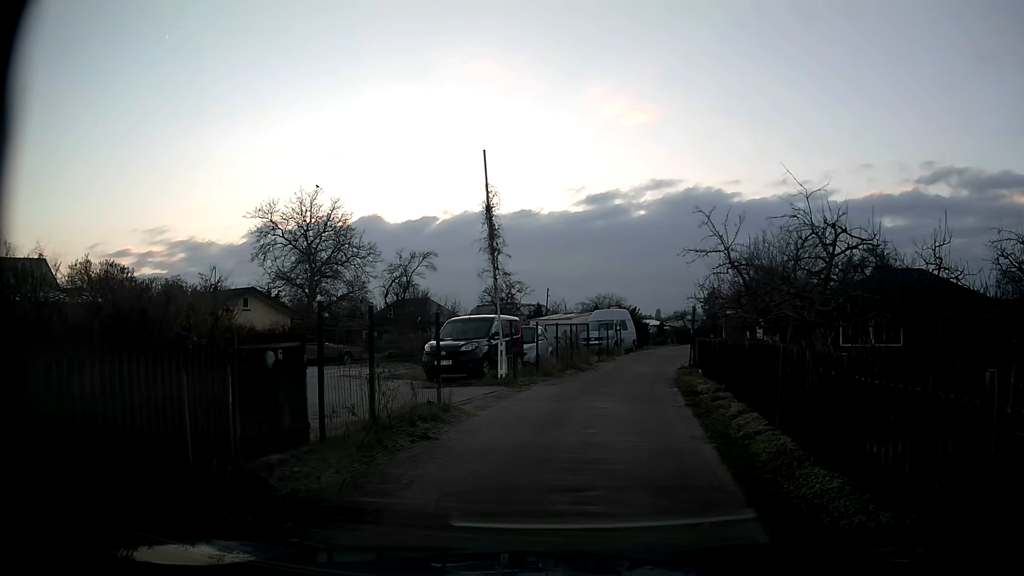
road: residential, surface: asphalt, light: Day
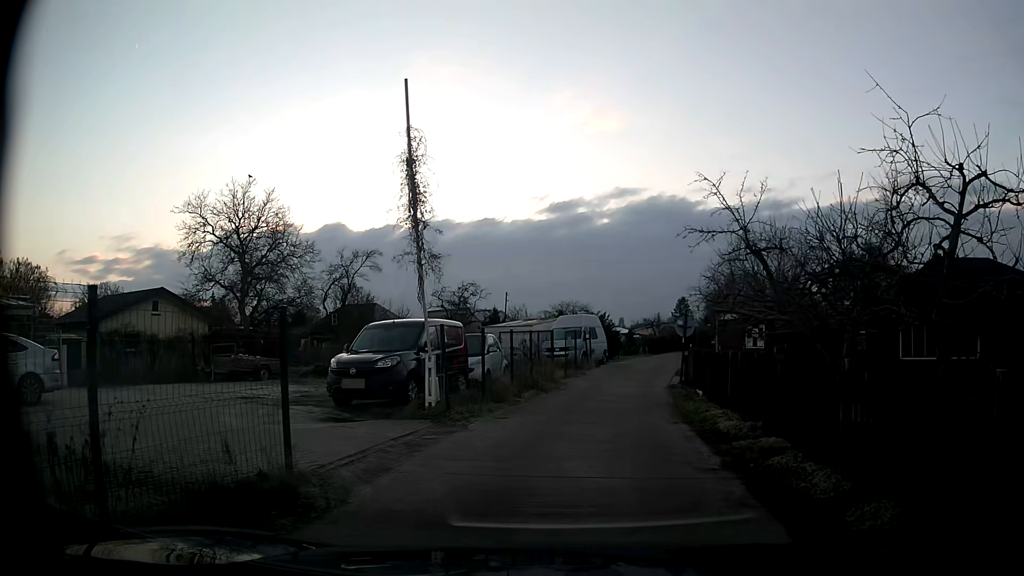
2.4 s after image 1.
(0.0, +5.2) m; +1°
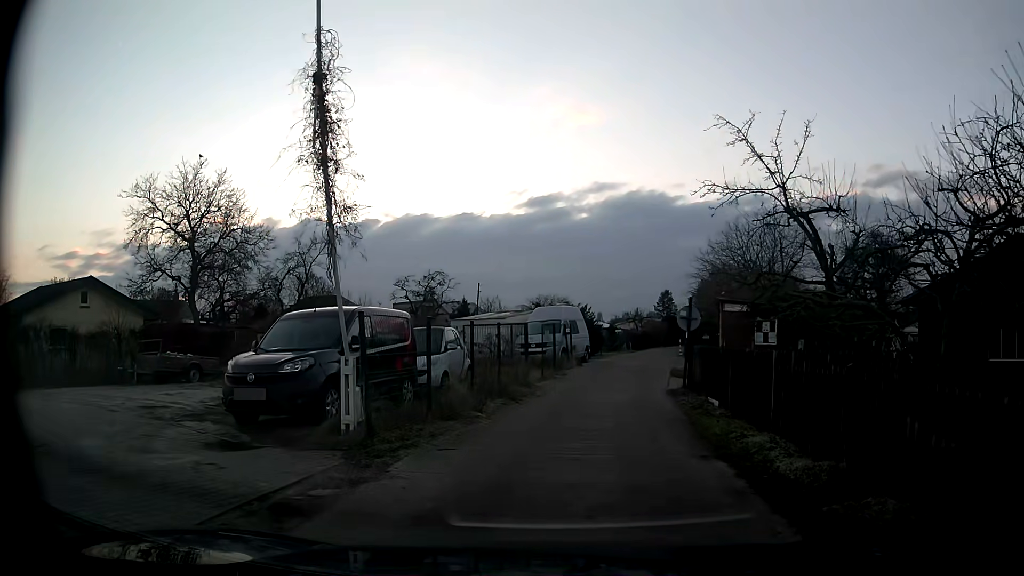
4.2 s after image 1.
(+0.1, +3.7) m; +3°
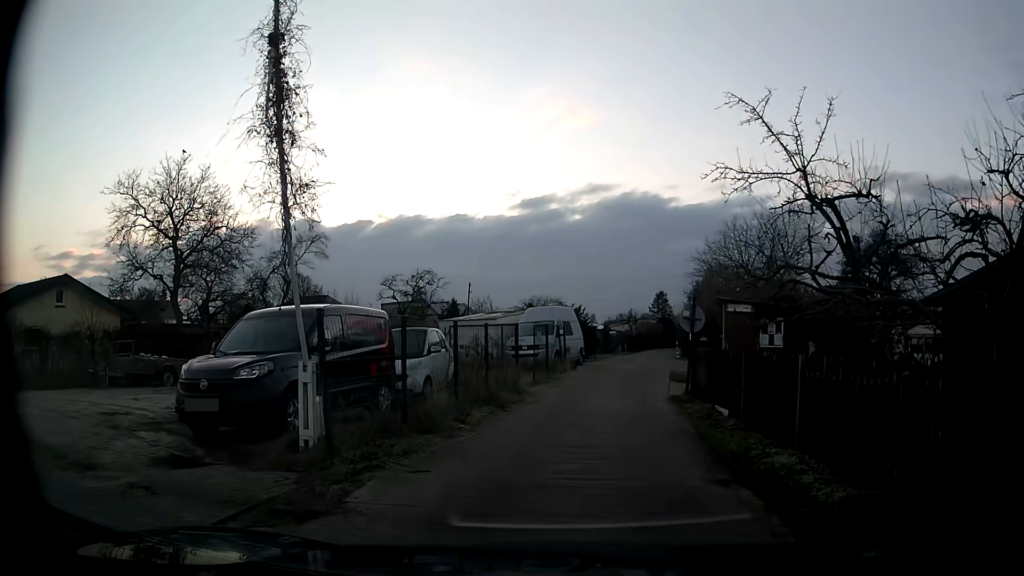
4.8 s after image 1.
(0.0, +1.2) m; +1°
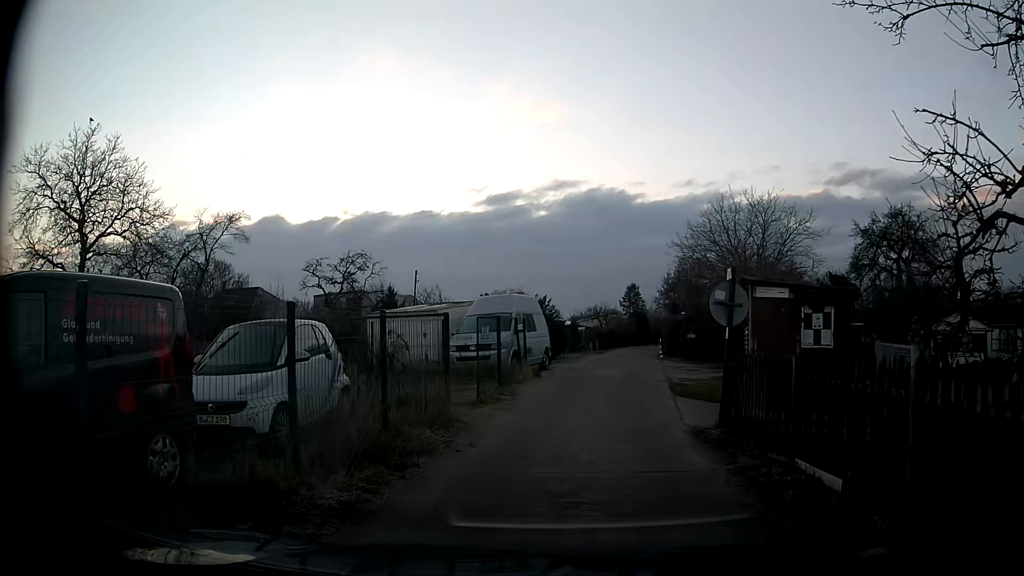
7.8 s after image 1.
(0.0, +5.8) m; +2°
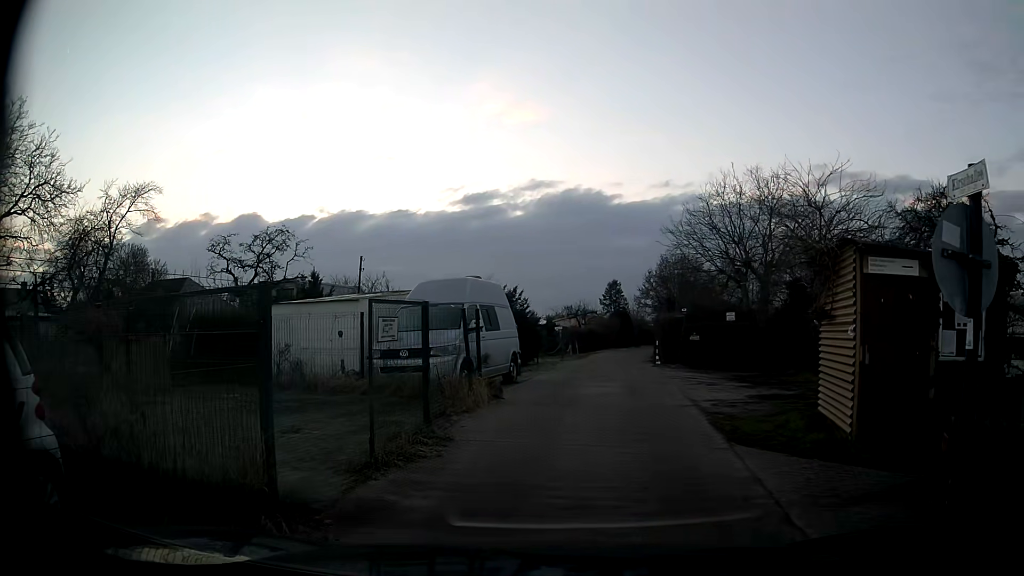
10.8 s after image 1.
(+0.1, +6.0) m; +2°
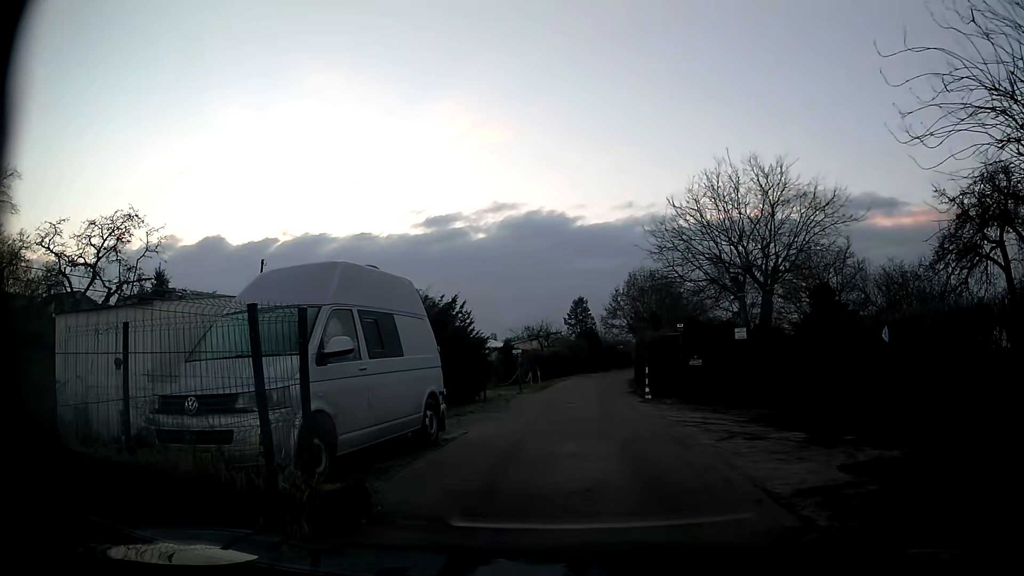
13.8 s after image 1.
(+0.1, +6.7) m; +4°
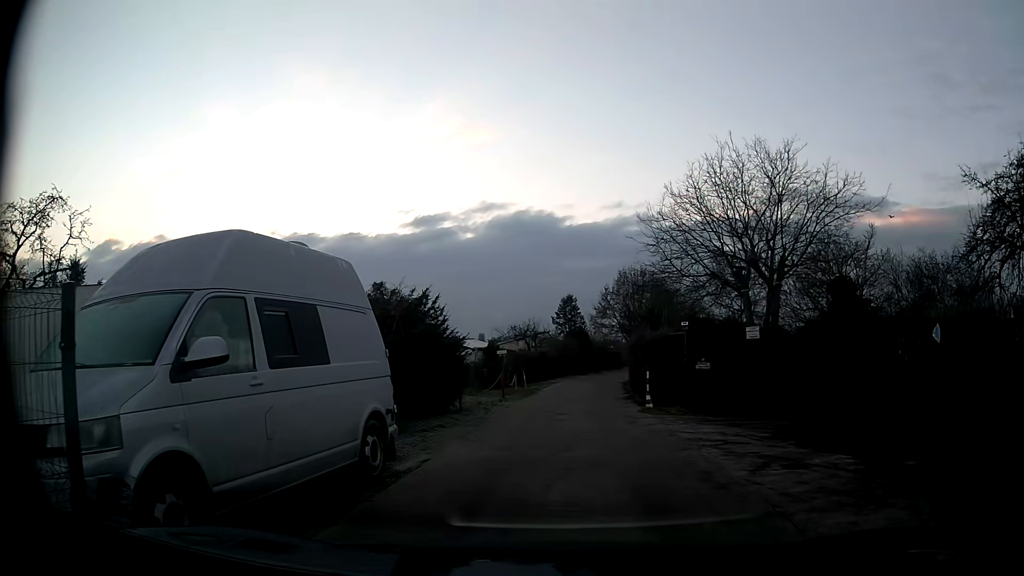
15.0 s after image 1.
(0.0, +2.5) m; 0°
